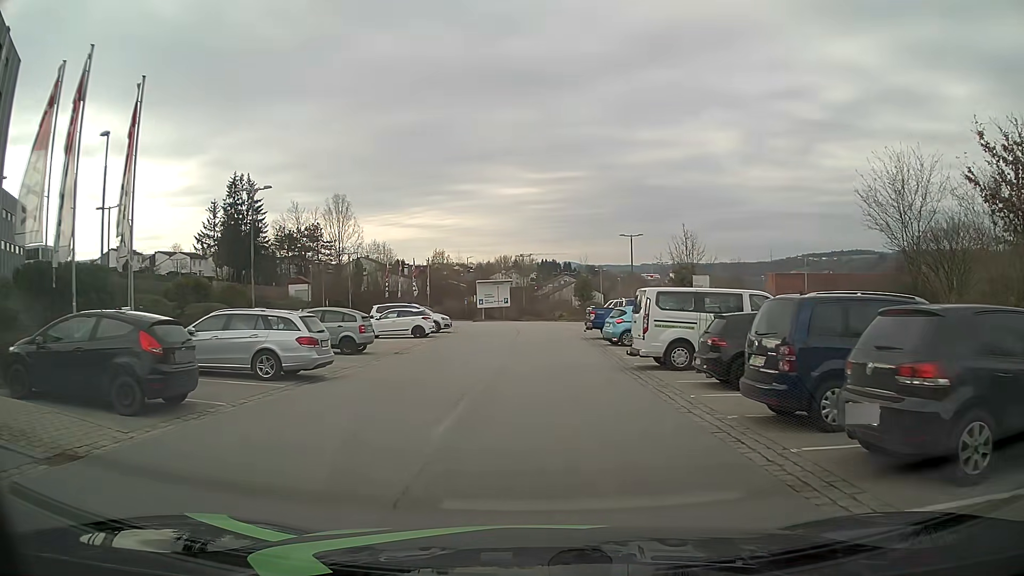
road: service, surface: asphalt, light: Day
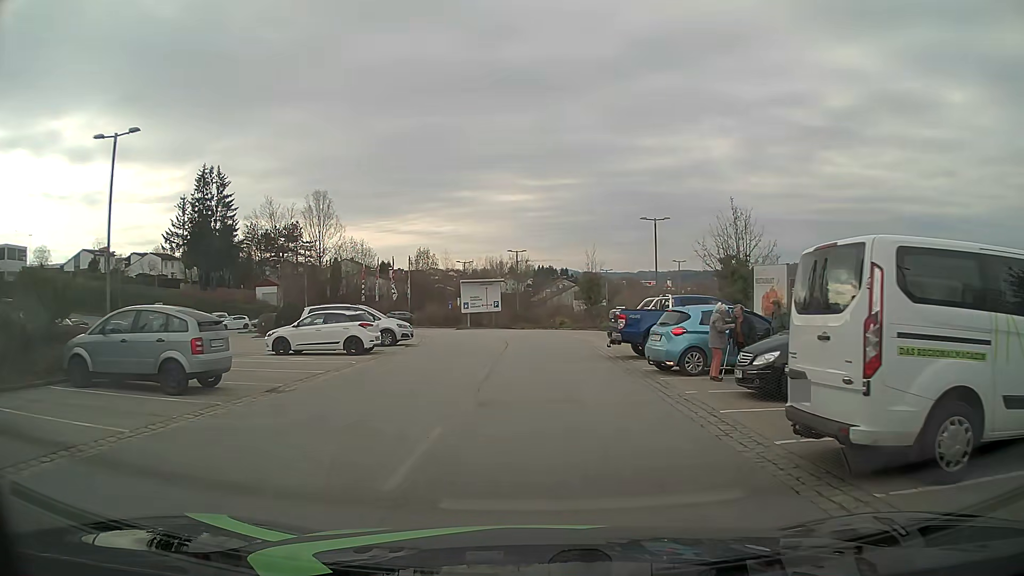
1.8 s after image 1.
(+0.1, +11.4) m; +1°
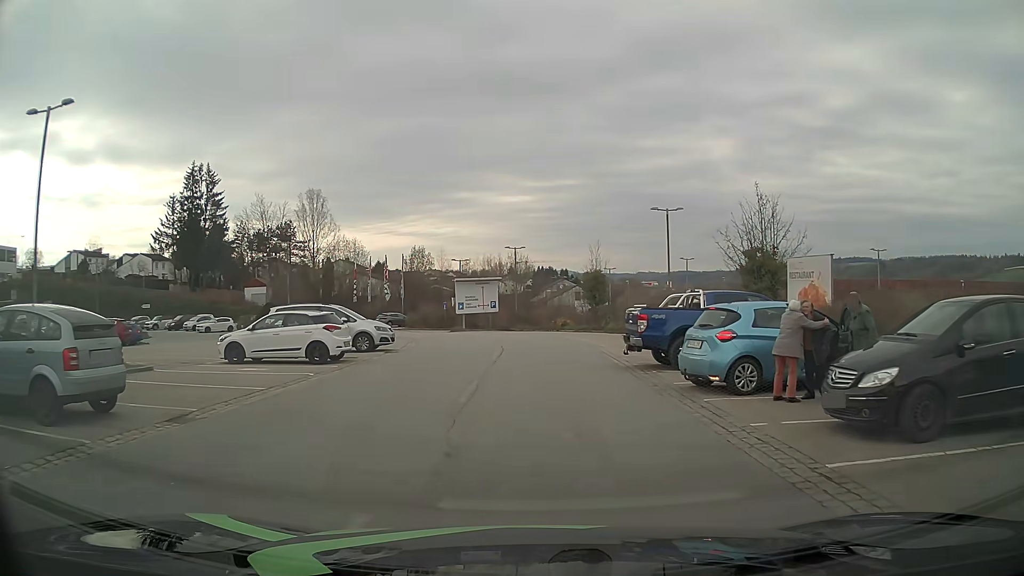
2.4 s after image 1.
(0.0, +3.7) m; 0°
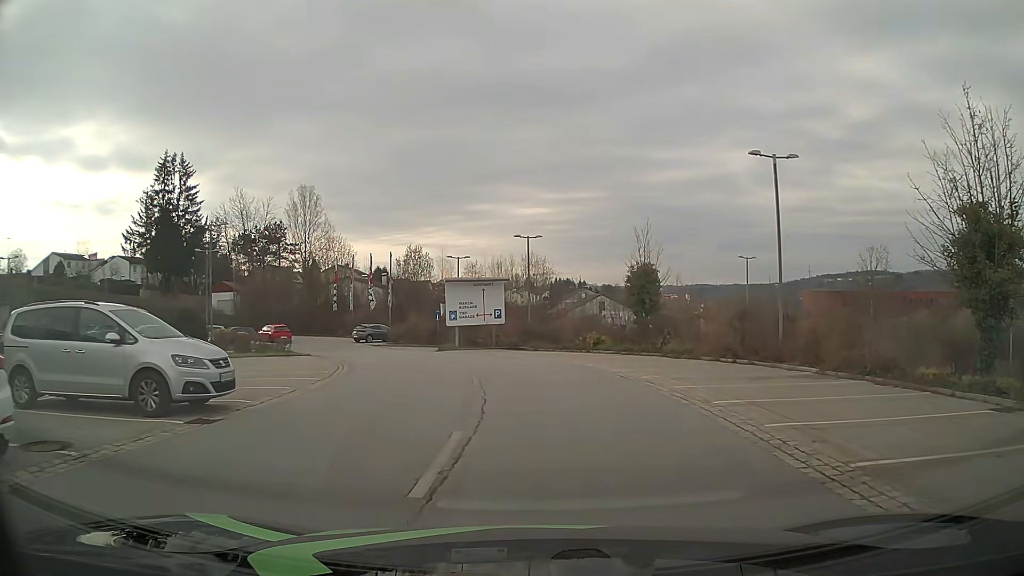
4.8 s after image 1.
(0.0, +14.3) m; -2°
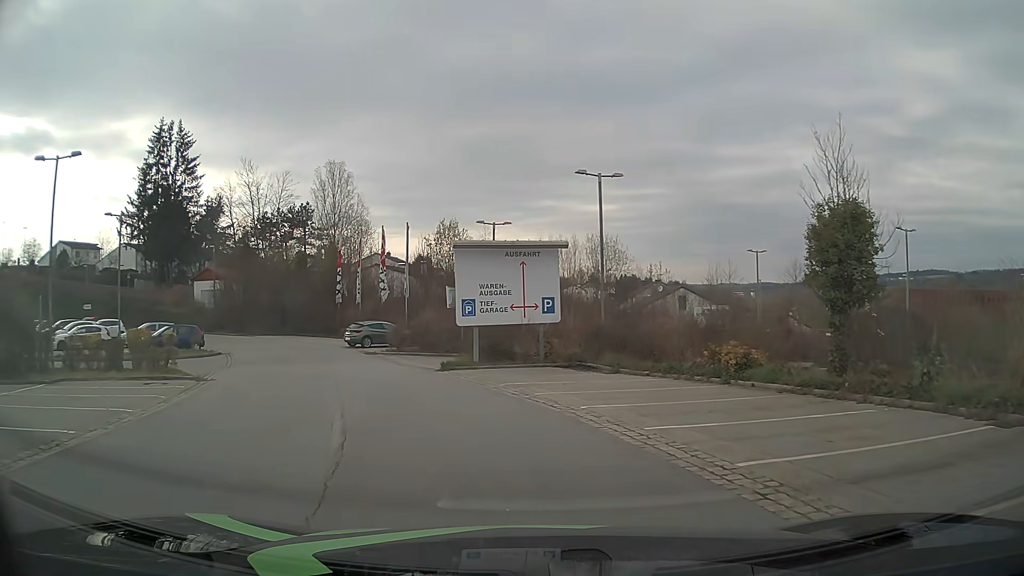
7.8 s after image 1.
(-0.1, +16.7) m; -5°
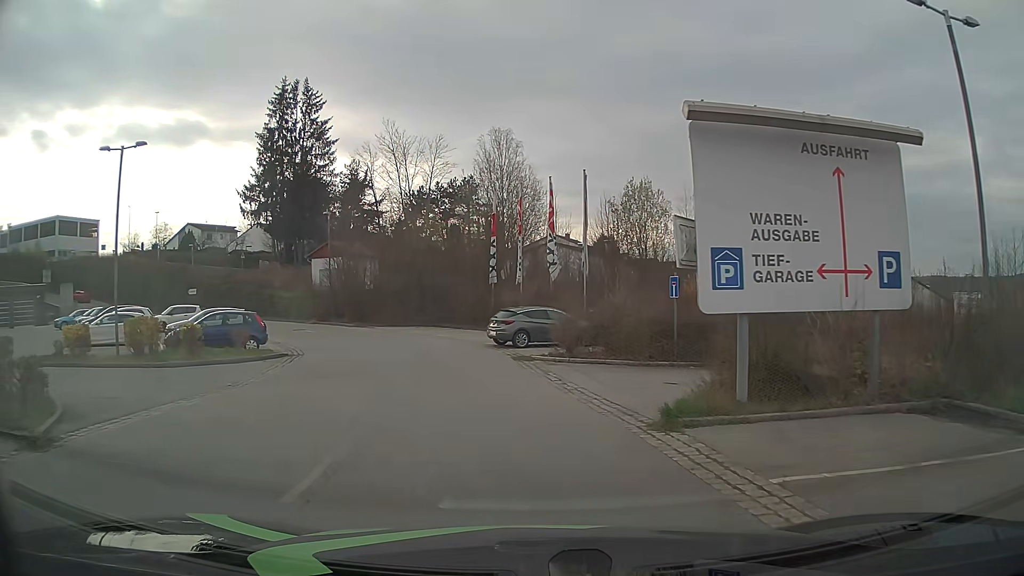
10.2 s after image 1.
(-1.8, +12.9) m; -15°
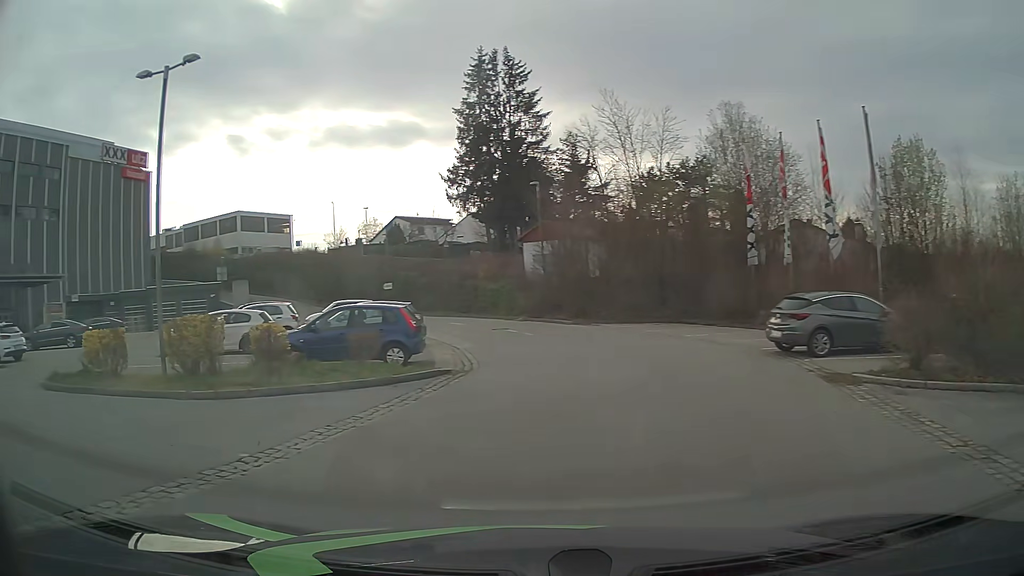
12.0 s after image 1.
(-1.1, +8.7) m; -19°
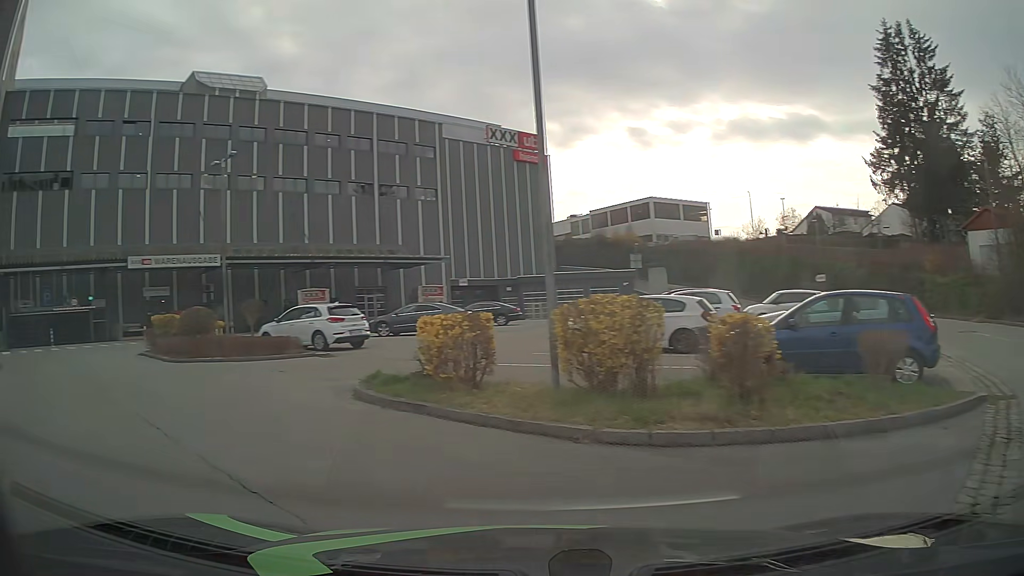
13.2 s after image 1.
(-1.7, +4.9) m; -37°
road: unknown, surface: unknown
